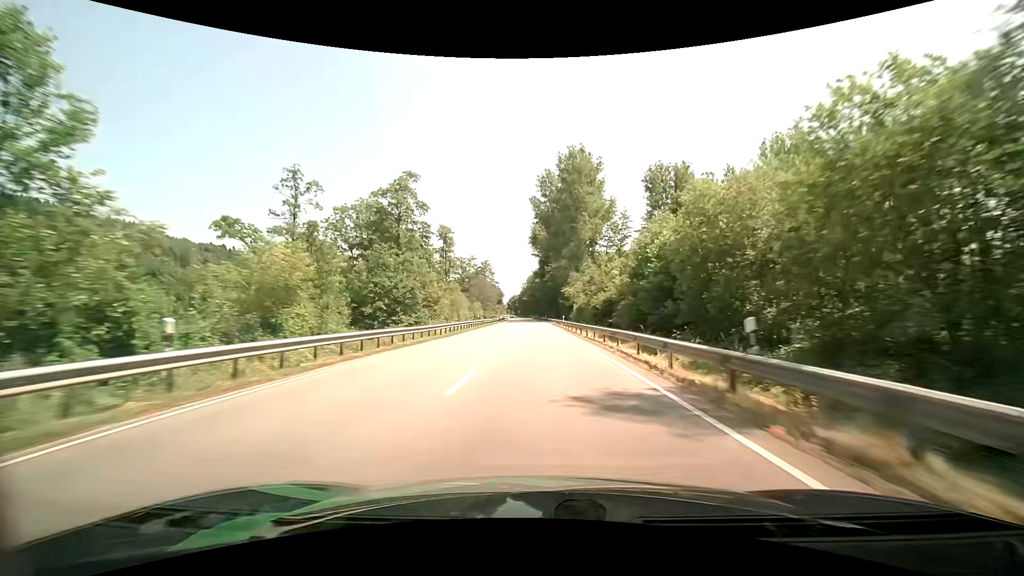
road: primary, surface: asphalt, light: Day
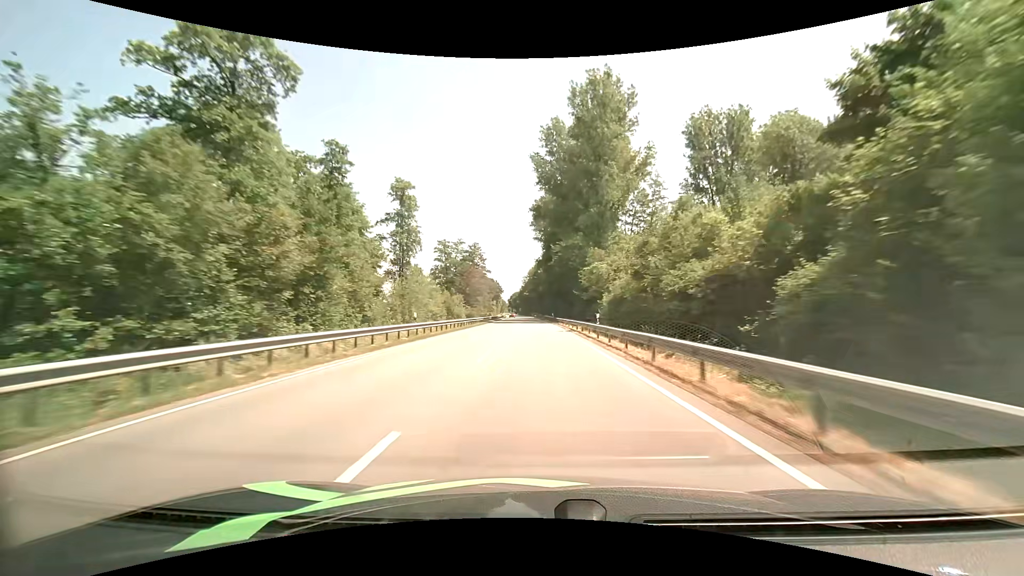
(-0.2, +30.7) m; -1°
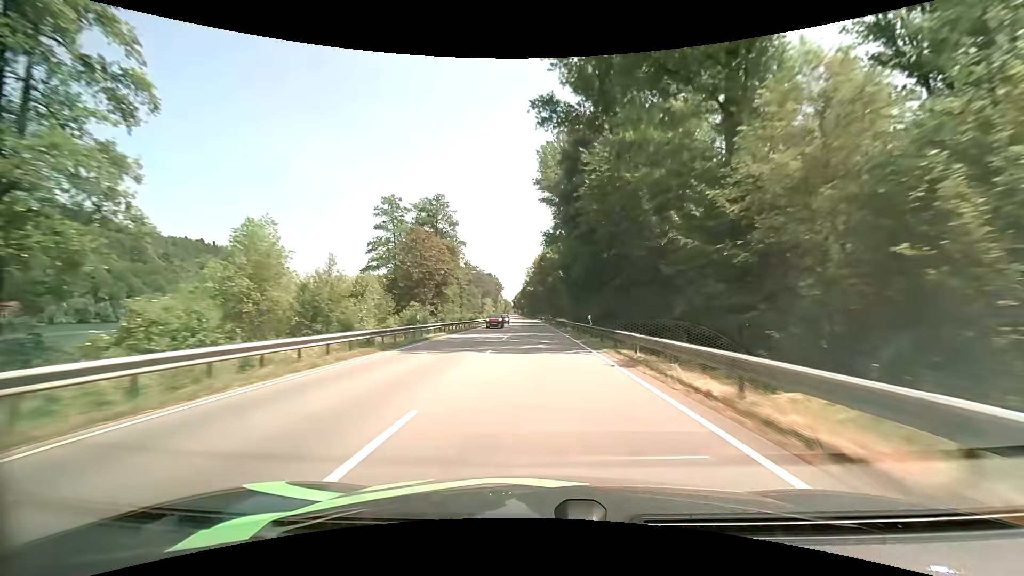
(-0.1, +46.4) m; -1°
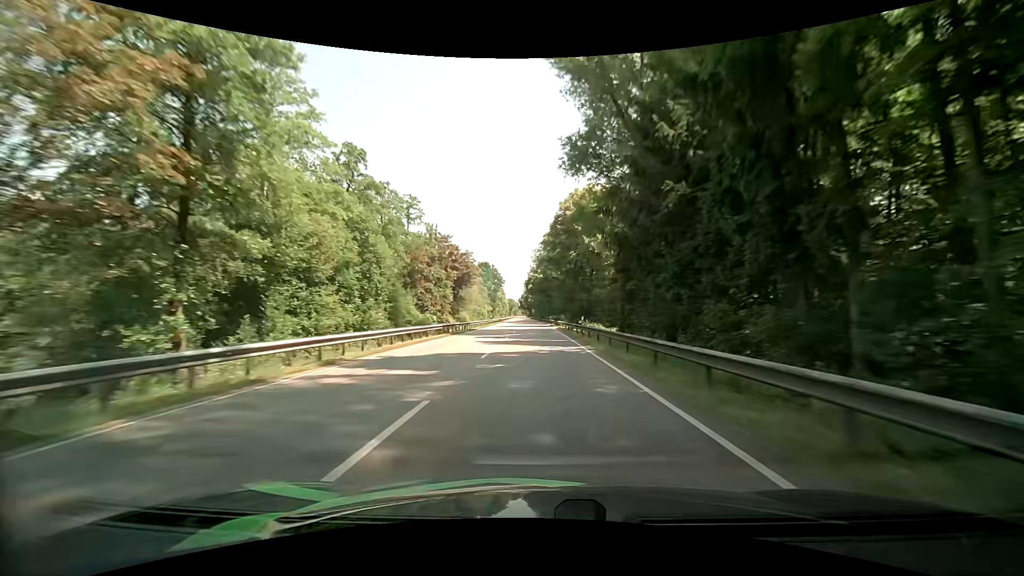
(-0.5, +46.8) m; -1°
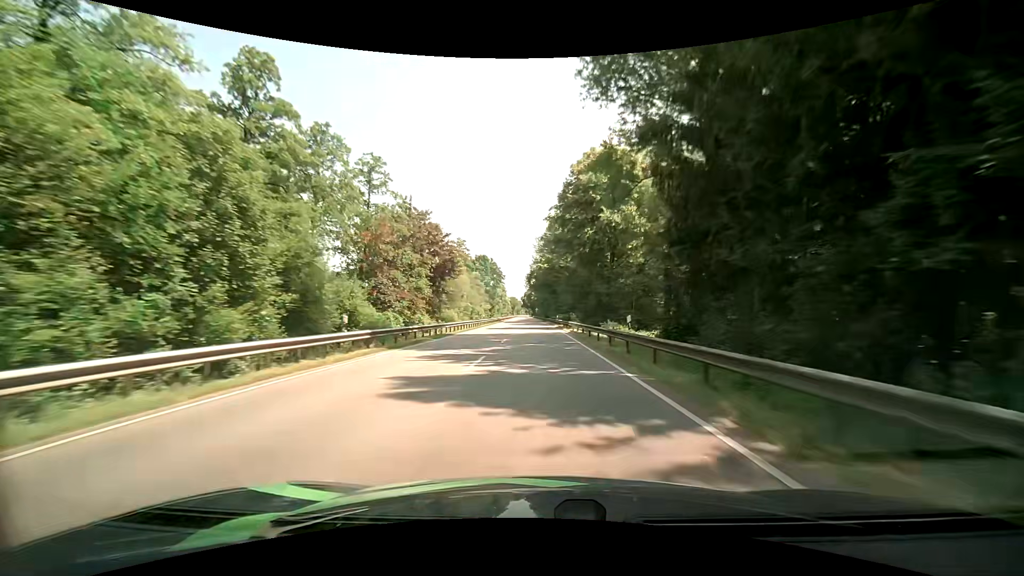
(0.0, +15.7) m; 0°
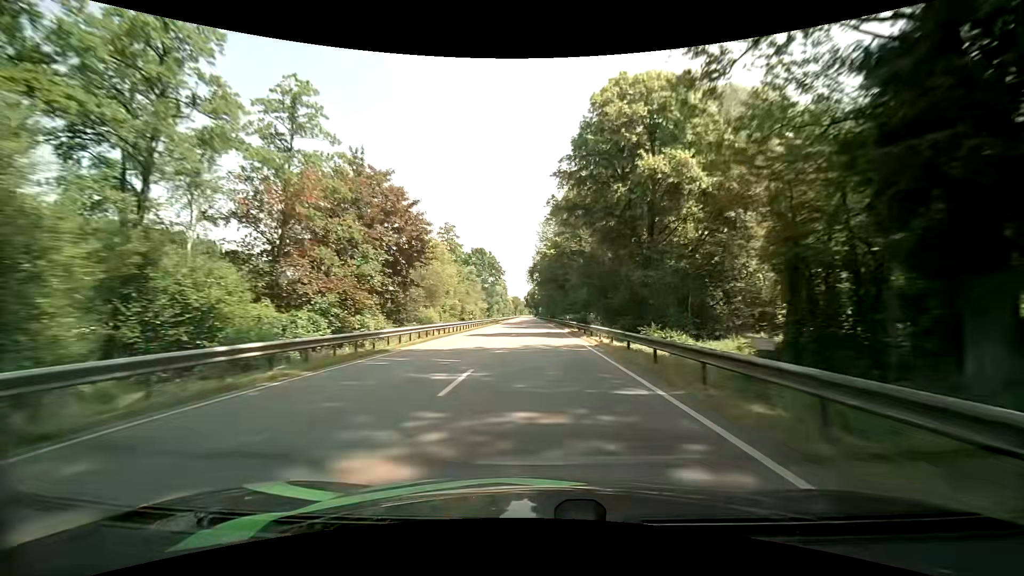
(0.0, +15.7) m; 0°
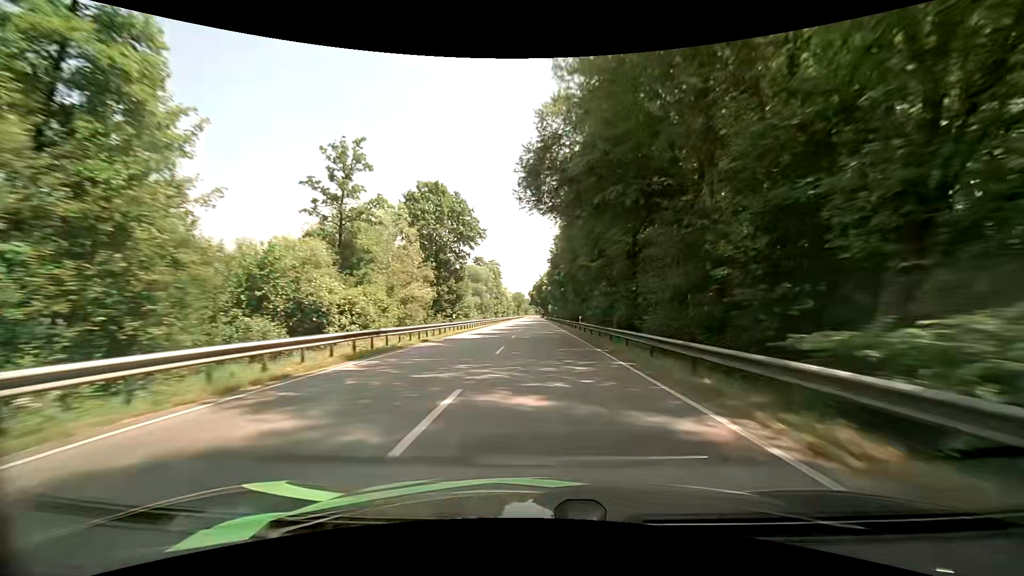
(-0.8, +62.9) m; -1°
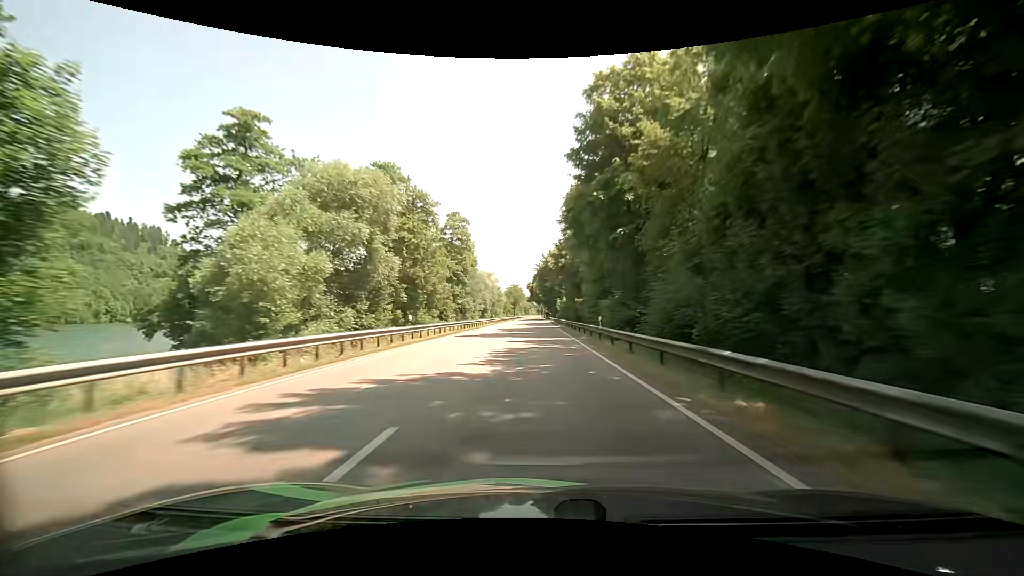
(+0.1, +62.6) m; 0°
(0, +10) (0, +20) (0, +30) (0, +40) (0, +50) (0, +60) (0, +70) (-1, +80) (-1, +90) (-1, +100) m
